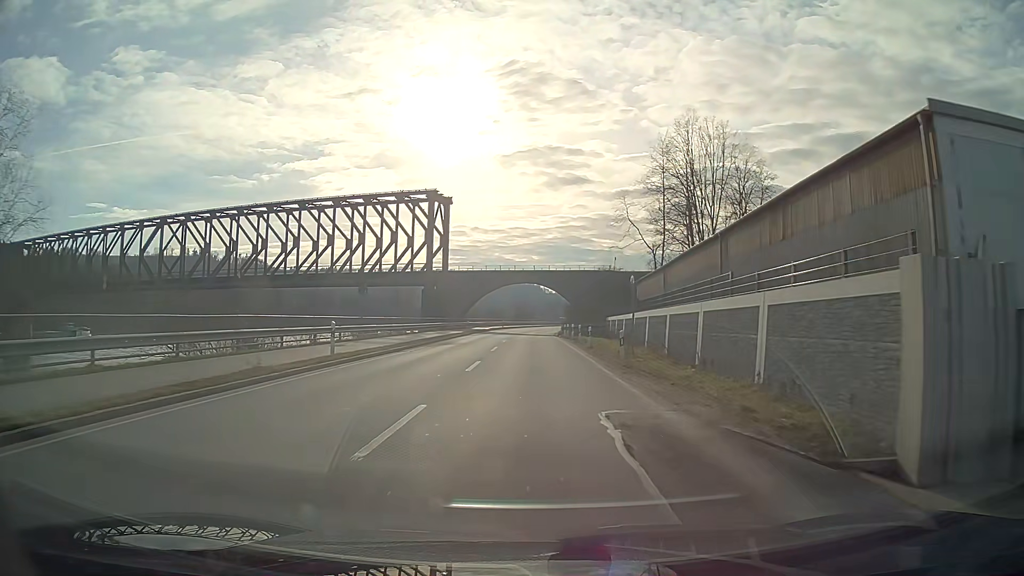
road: primary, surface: asphalt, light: Day
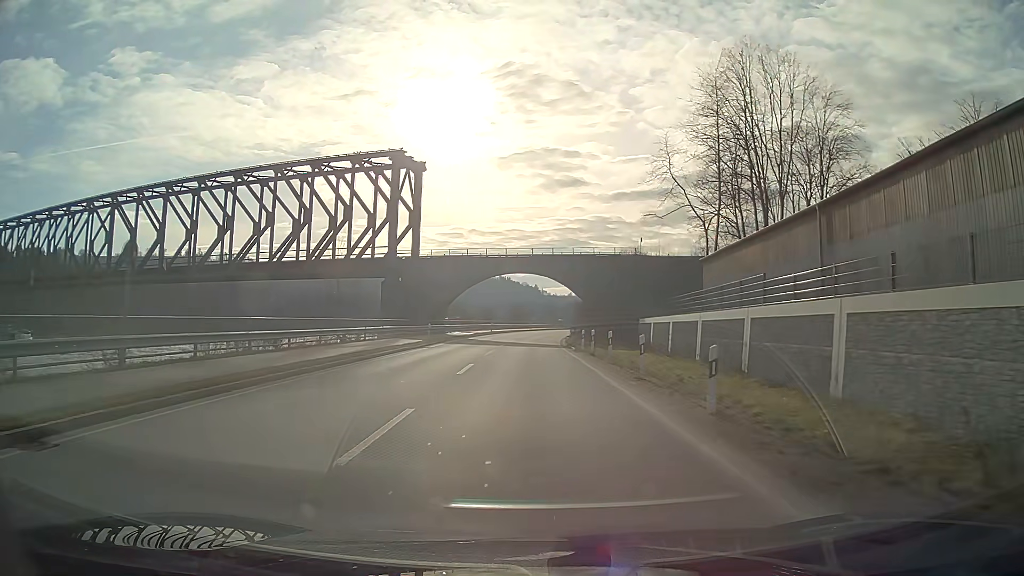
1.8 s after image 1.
(0.0, +22.8) m; 0°
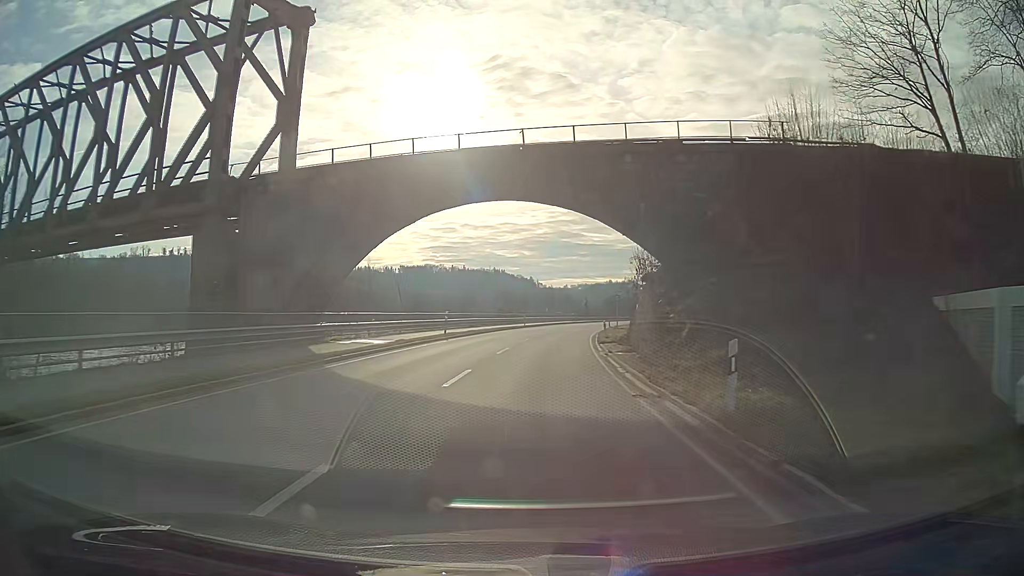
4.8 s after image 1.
(+0.1, +38.1) m; +1°
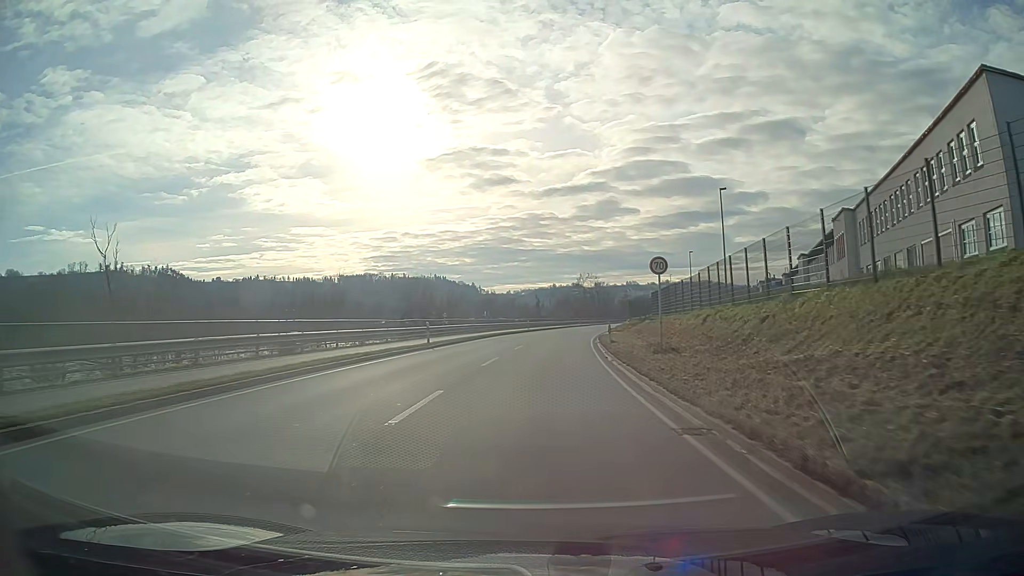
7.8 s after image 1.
(+1.4, +38.2) m; +5°
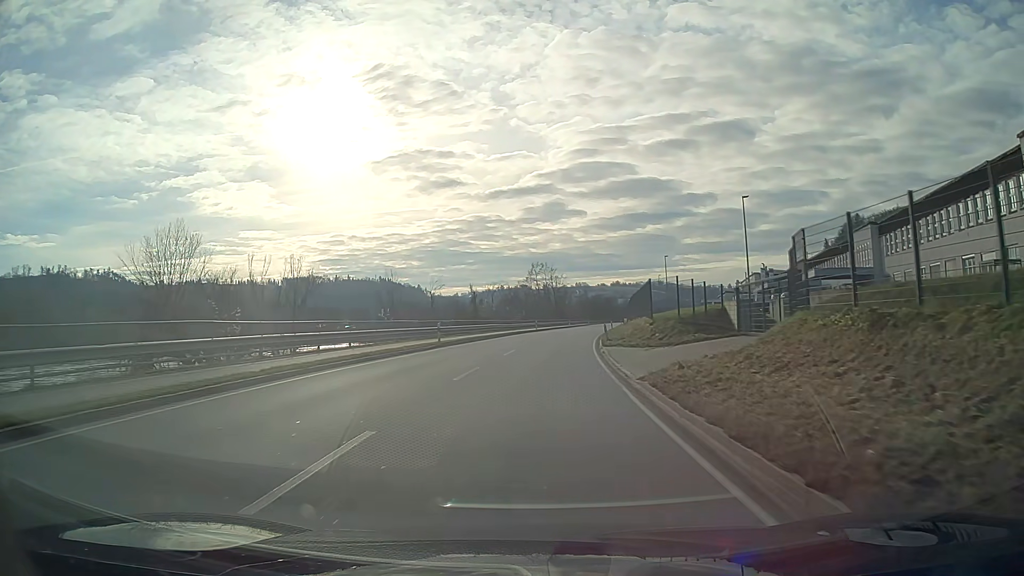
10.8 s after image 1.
(+1.5, +38.5) m; +4°
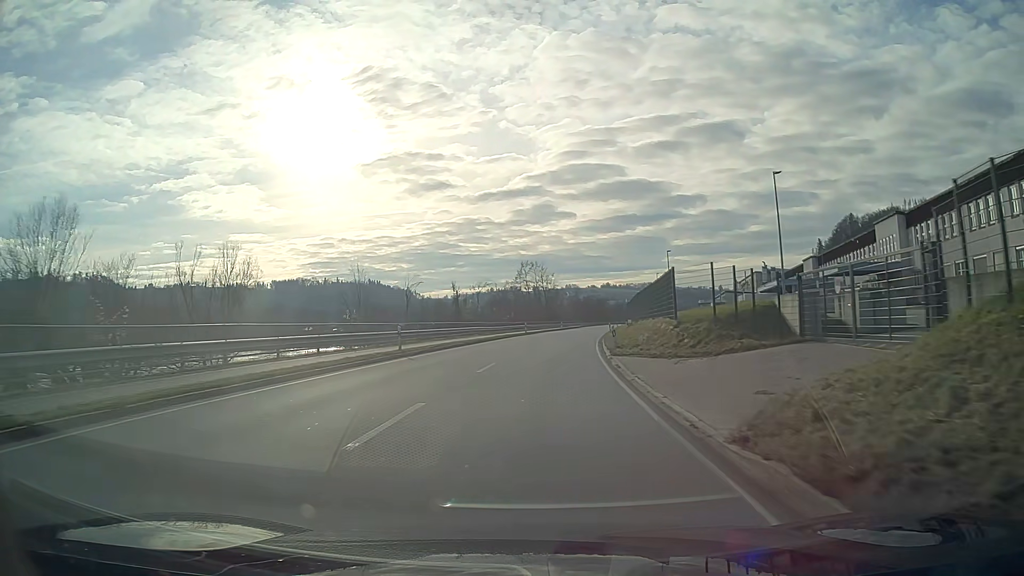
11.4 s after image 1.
(+0.1, +8.2) m; +1°
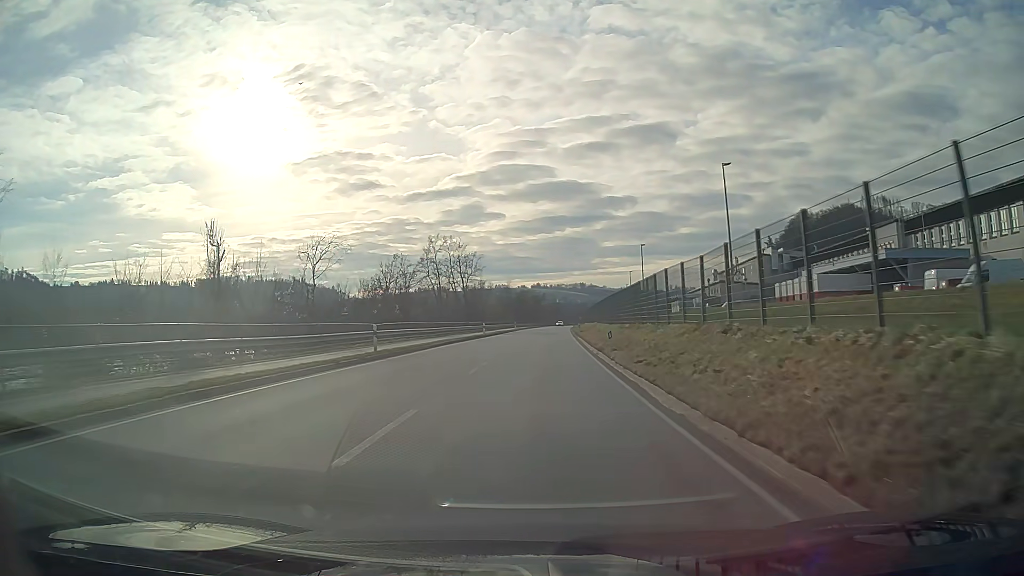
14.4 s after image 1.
(+2.4, +46.3) m; +6°
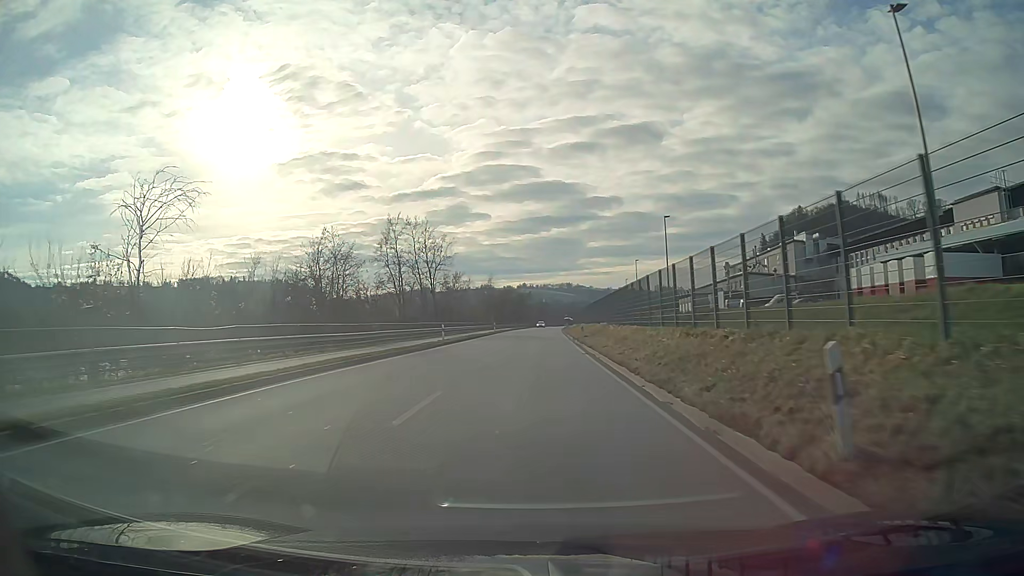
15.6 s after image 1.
(+0.2, +20.0) m; +1°
(0, +10) (0, +20) (0, +30) (0, +40) (+1, +50) (+1, +60) (+1, +70) (+1, +80) (+2, +90) (+2, +100) m
